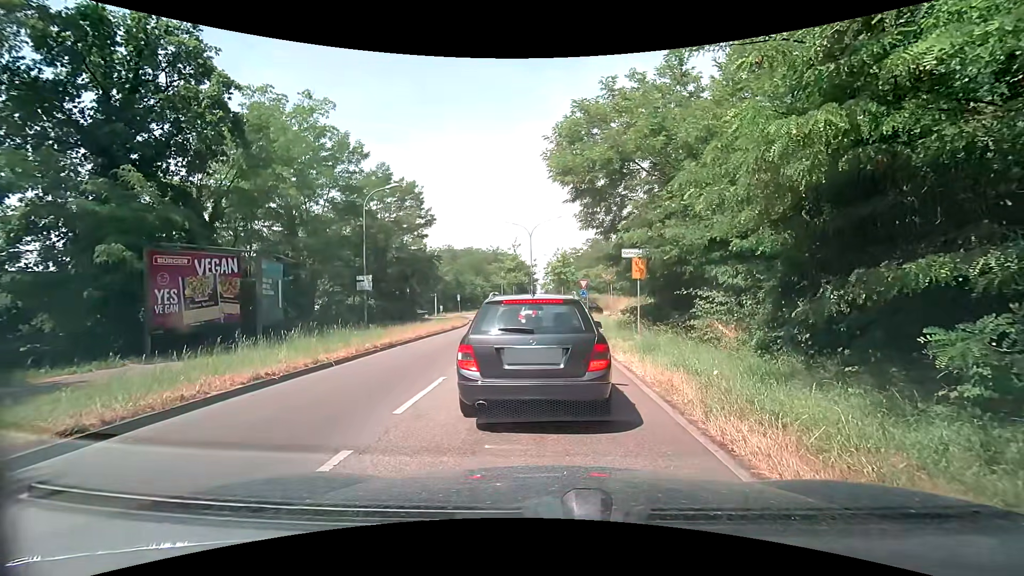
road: secondary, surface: asphalt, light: Day
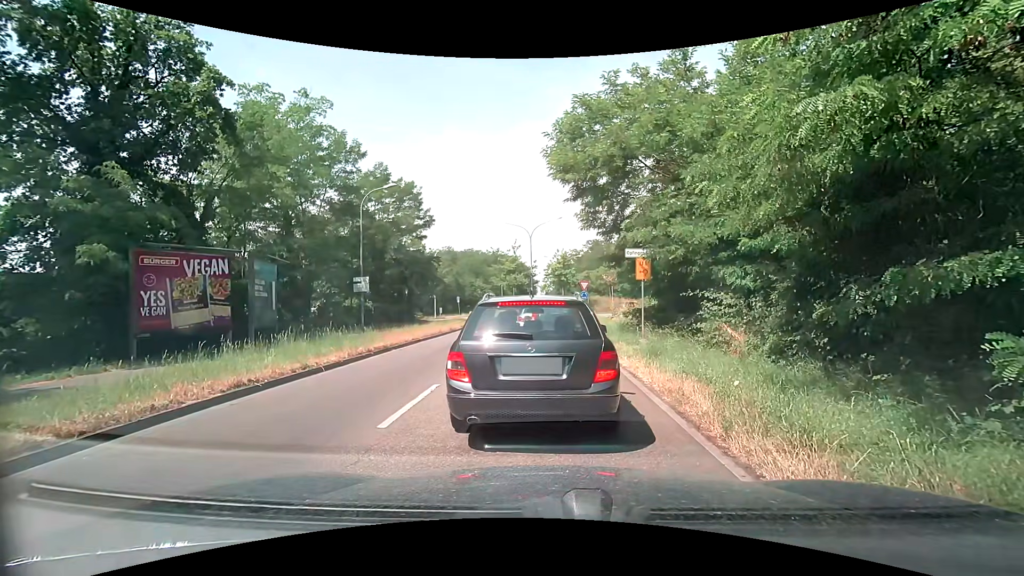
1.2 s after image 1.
(0.0, +0.5) m; 0°
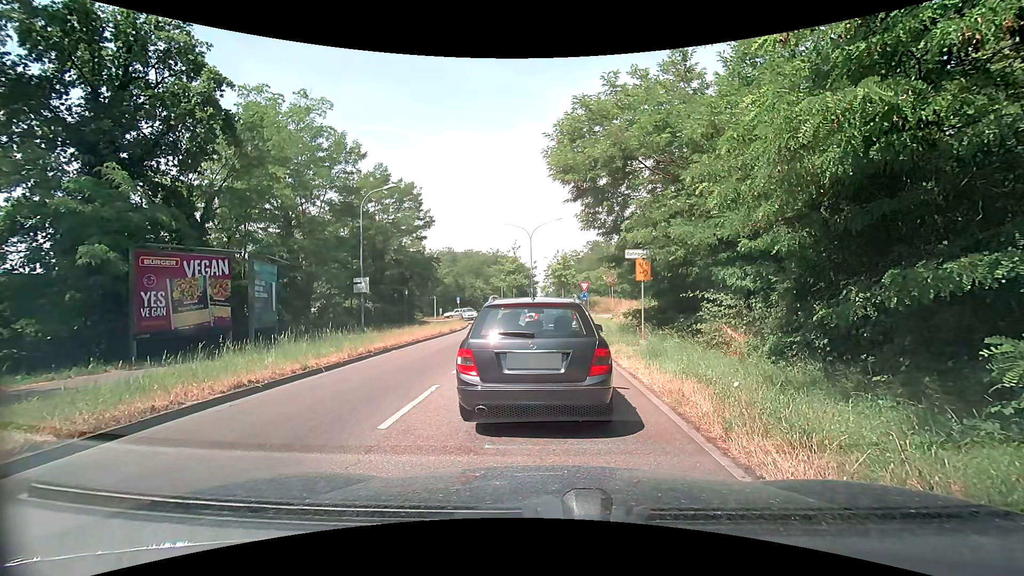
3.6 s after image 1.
(0.0, +0.1) m; 0°
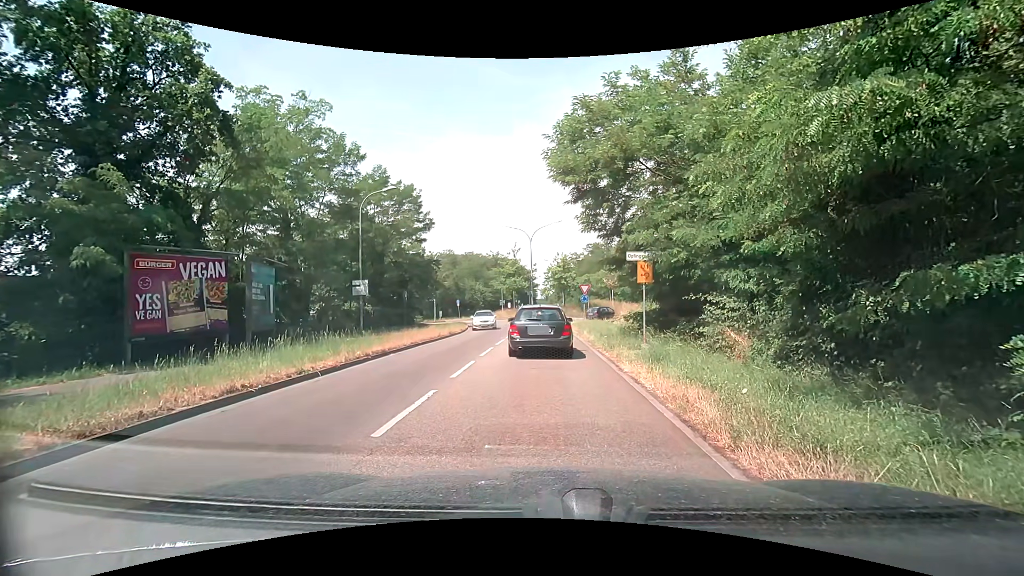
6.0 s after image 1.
(0.0, +0.2) m; 0°
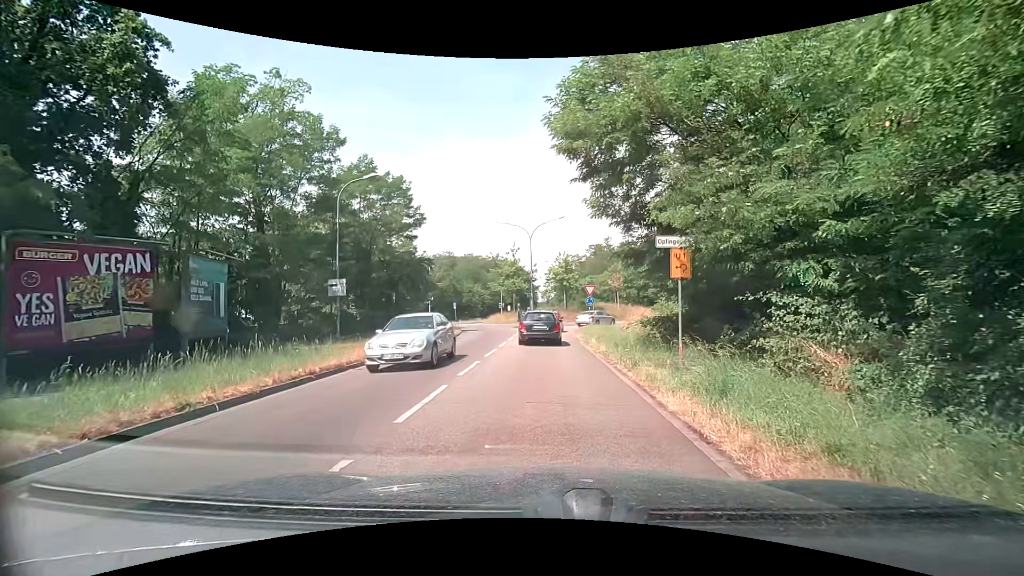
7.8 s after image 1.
(-0.1, +4.0) m; -1°
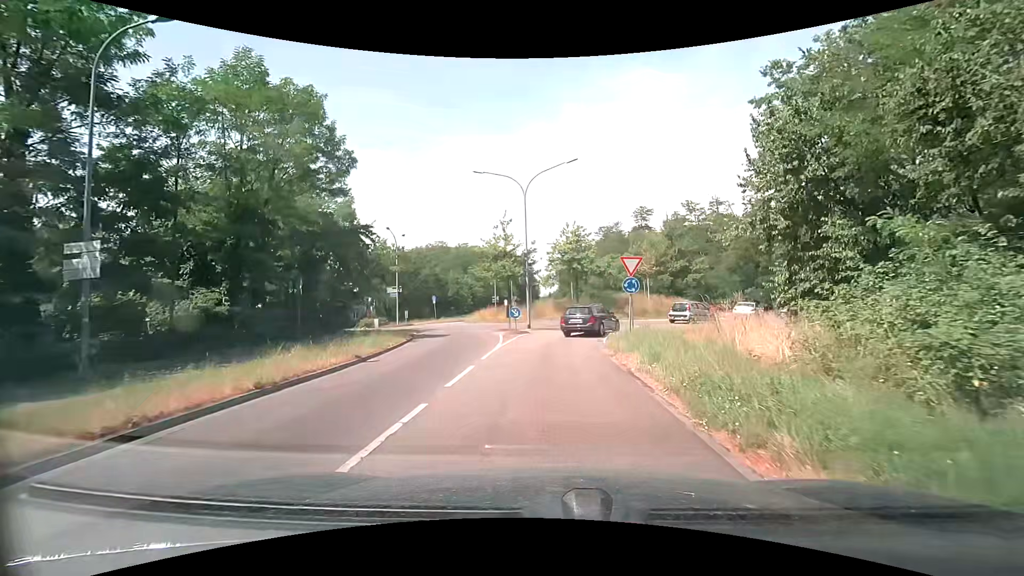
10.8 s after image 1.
(-0.3, +16.0) m; +1°
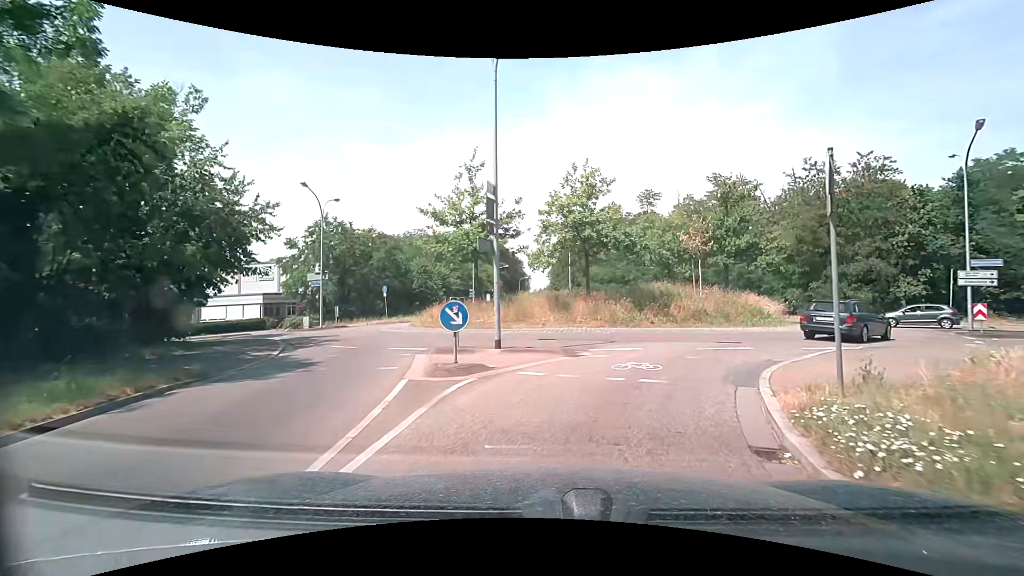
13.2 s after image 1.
(-0.6, +15.6) m; -1°
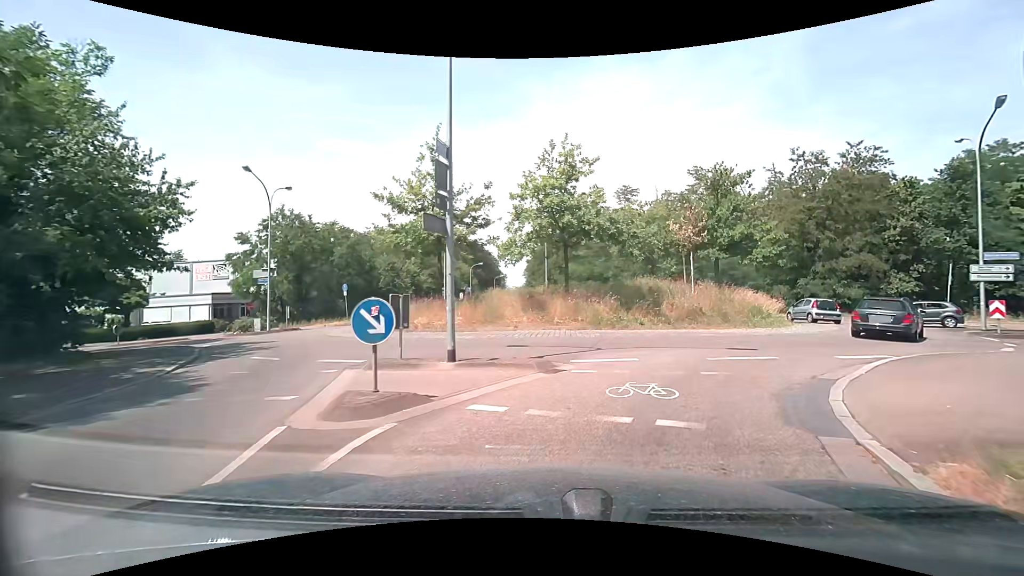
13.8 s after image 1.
(0.0, +3.2) m; +1°
